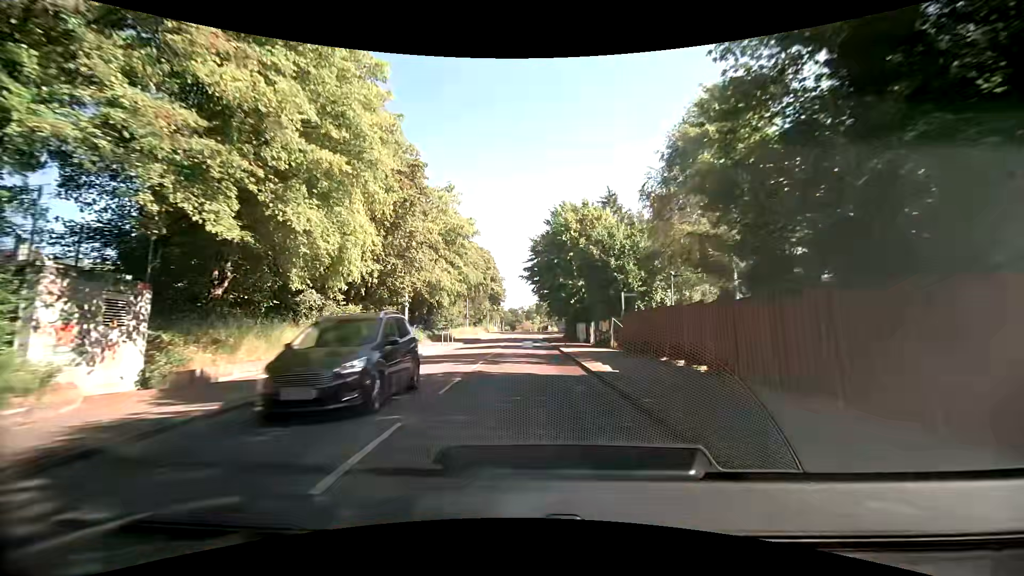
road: tertiary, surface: asphalt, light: Day
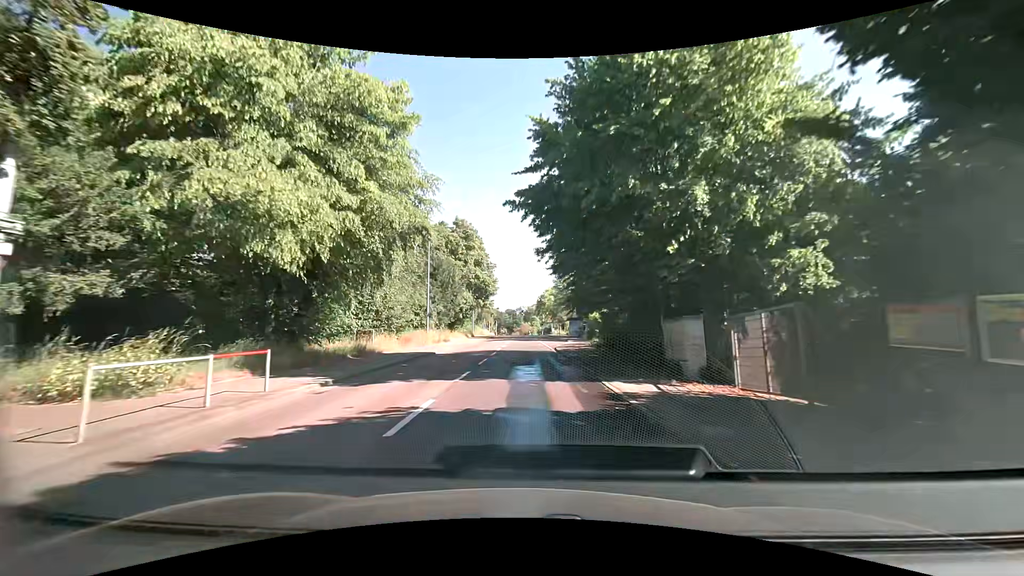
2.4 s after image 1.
(0.0, +27.8) m; 0°
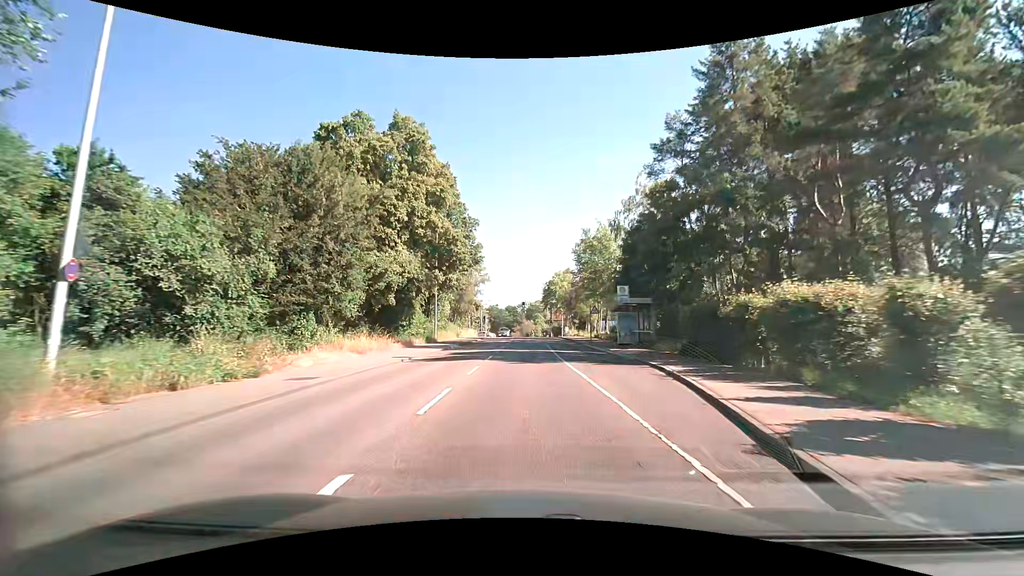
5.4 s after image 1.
(+0.2, +34.7) m; 0°
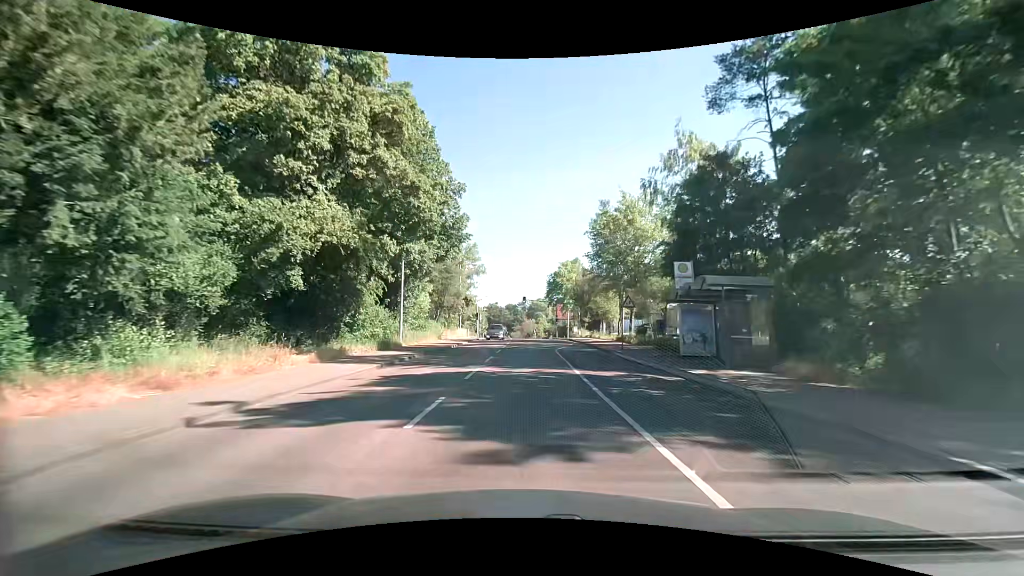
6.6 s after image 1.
(0.0, +13.0) m; 0°
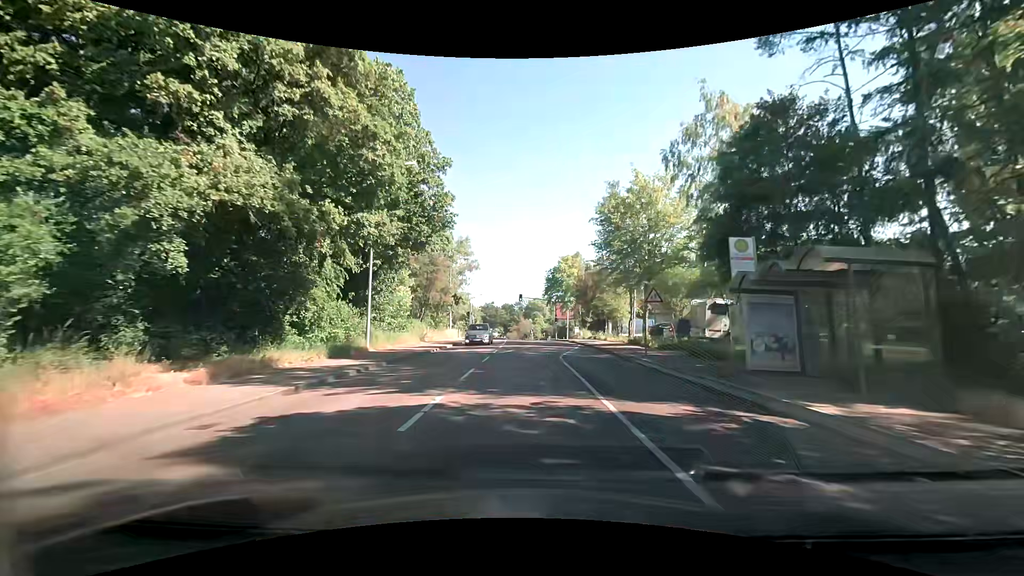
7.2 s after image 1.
(0.0, +6.1) m; +1°
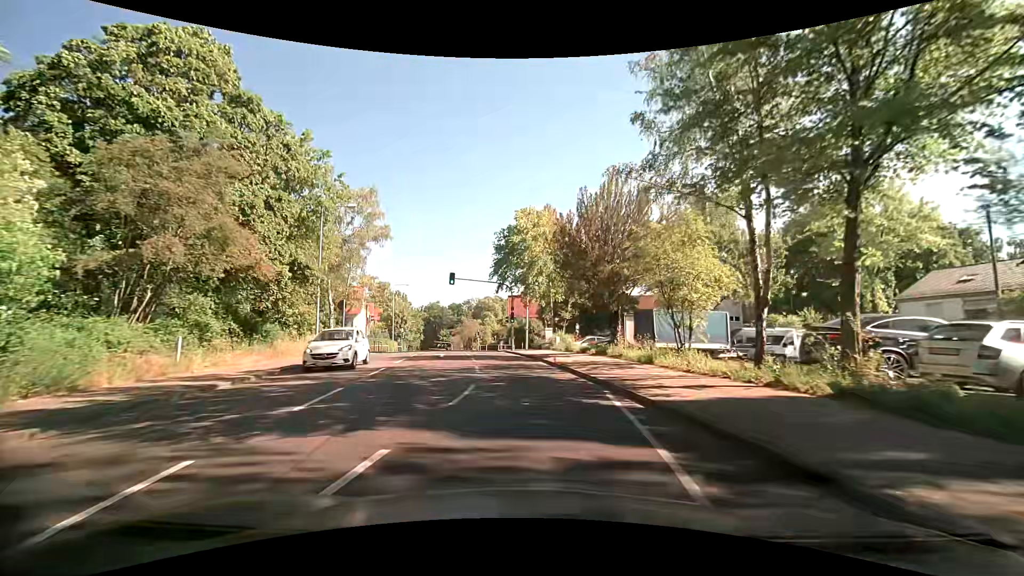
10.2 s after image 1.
(+1.2, +28.0) m; +6°
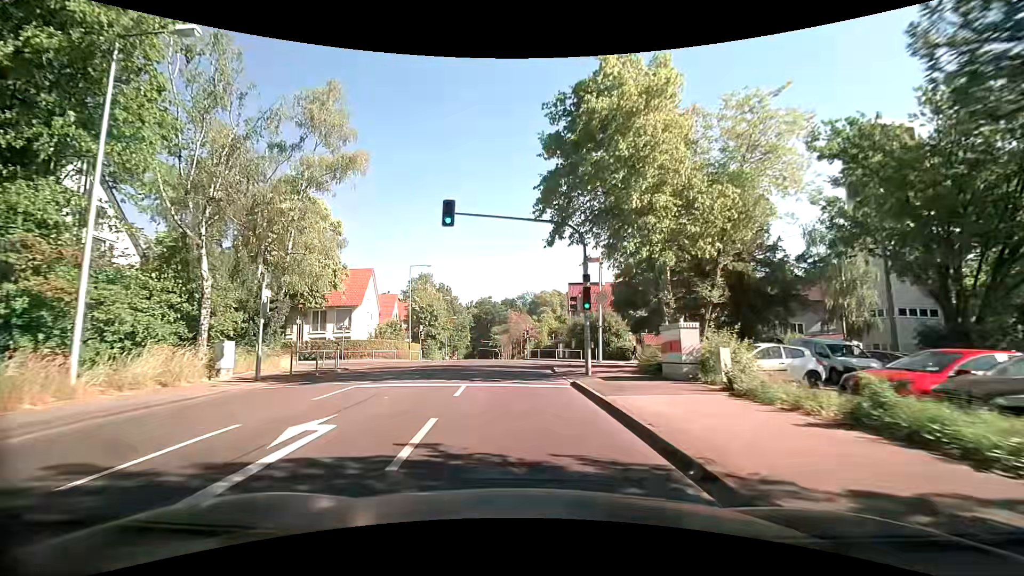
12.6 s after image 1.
(-1.0, +22.4) m; -7°
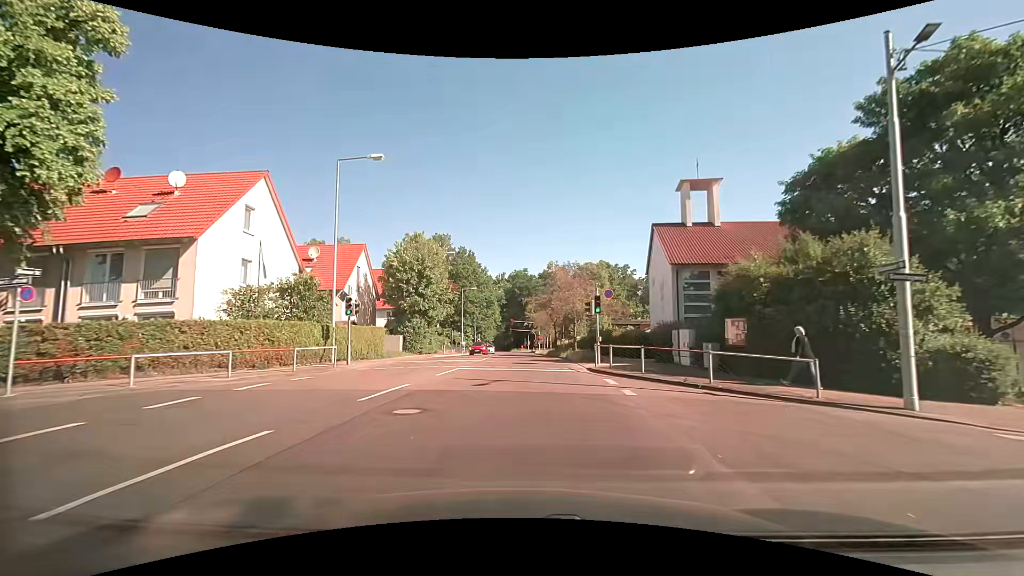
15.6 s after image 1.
(-1.1, +30.6) m; -4°
(0, +10) (0, +20) (0, +30) (0, +40) (0, +50) (0, +60) (0, +70) (0, +80) (0, +90) (0, +100) m
